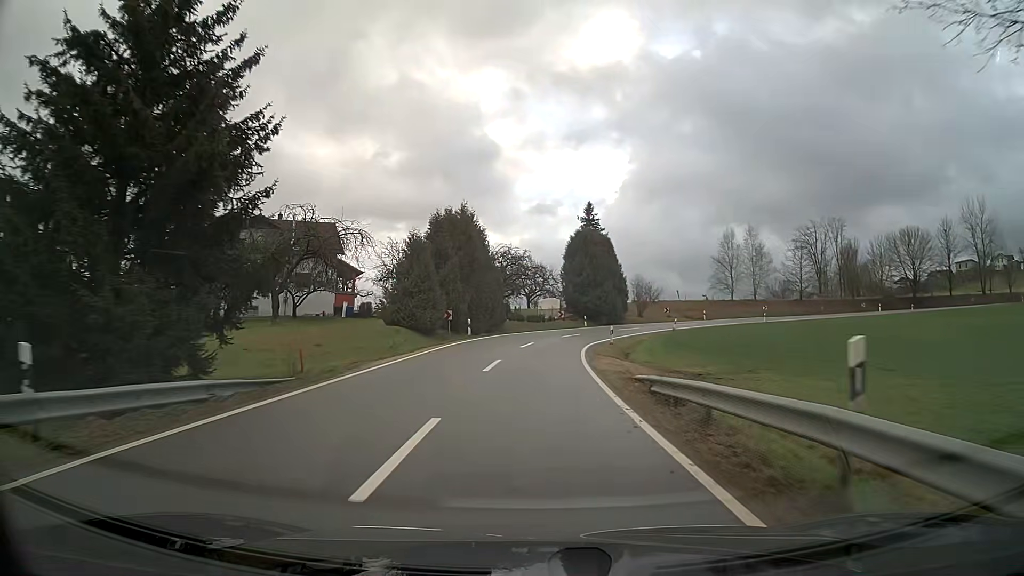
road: tertiary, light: Day
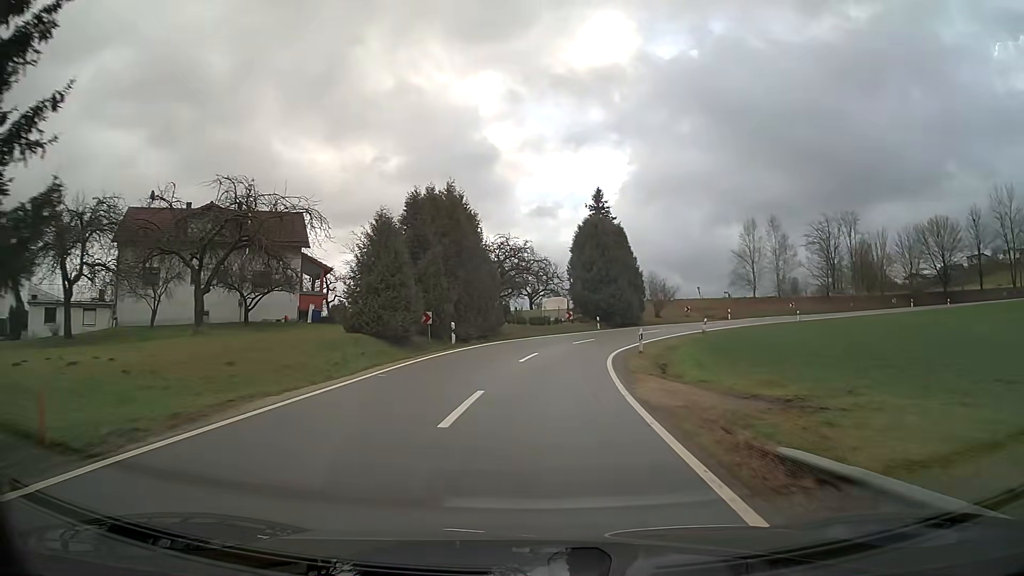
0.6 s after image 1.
(0.0, +8.4) m; +1°
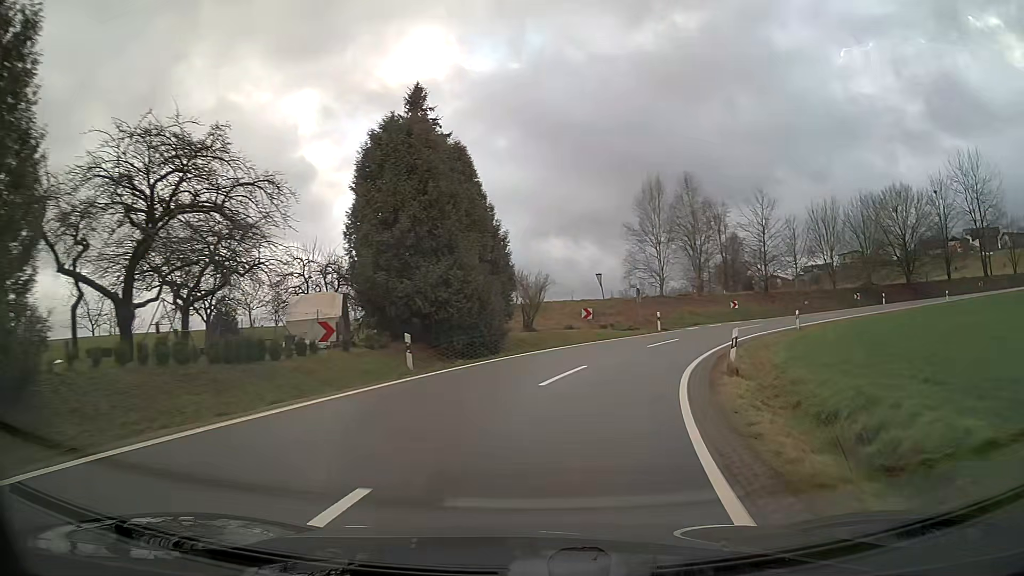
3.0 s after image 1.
(+3.4, +30.3) m; +17°
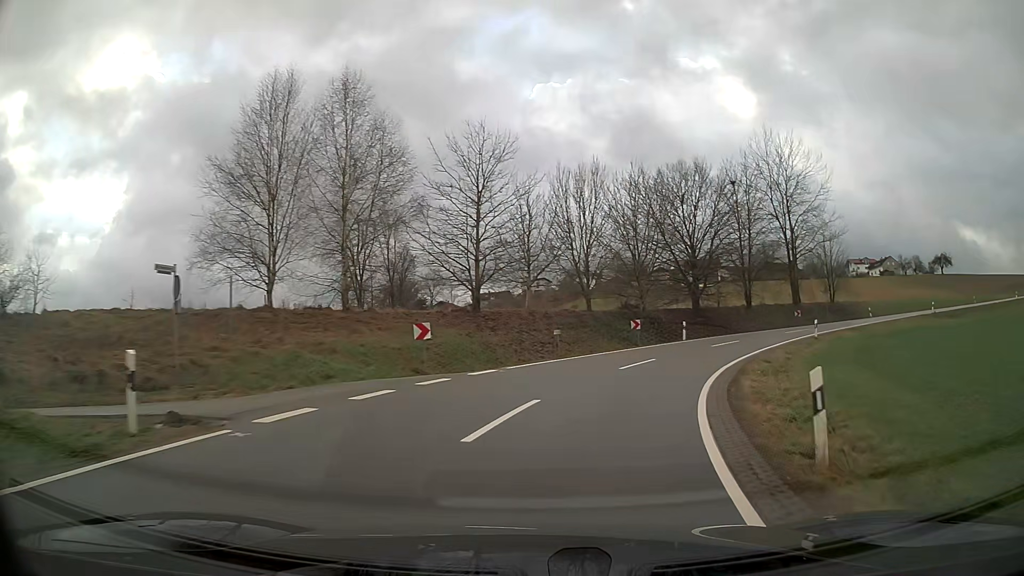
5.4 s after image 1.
(+6.8, +27.4) m; +29°
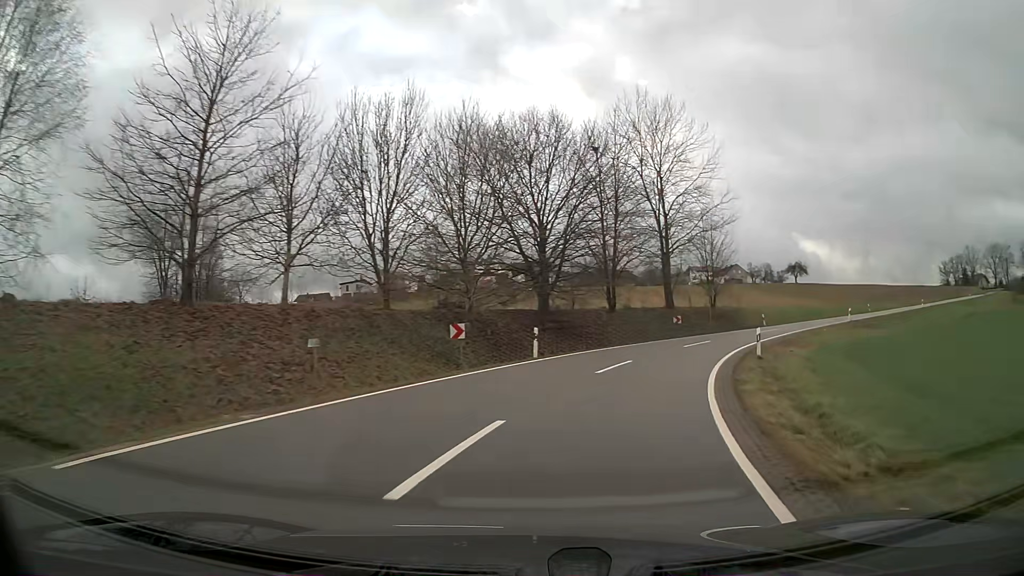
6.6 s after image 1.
(+1.8, +14.0) m; +15°
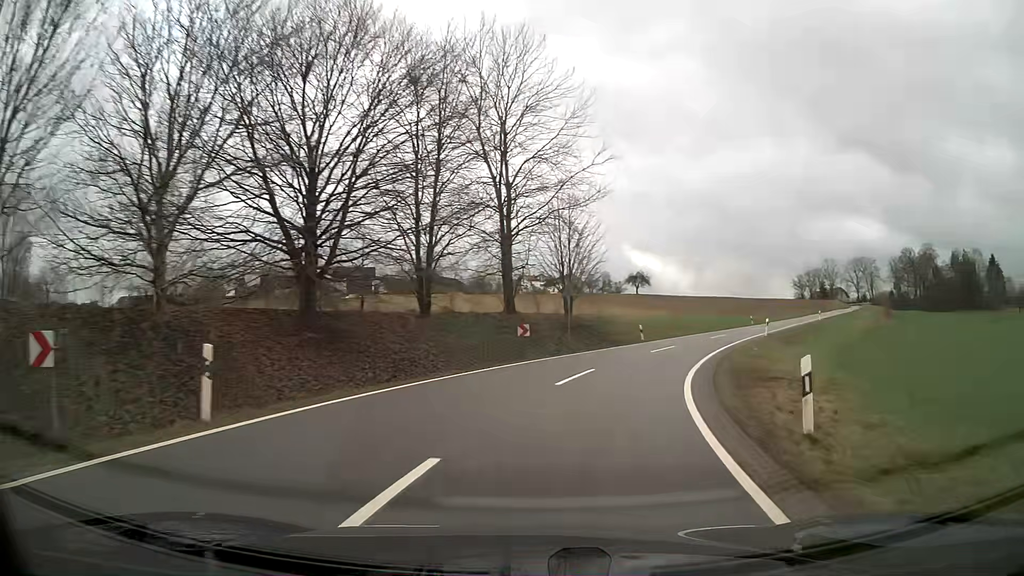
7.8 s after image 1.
(+1.9, +14.5) m; +15°
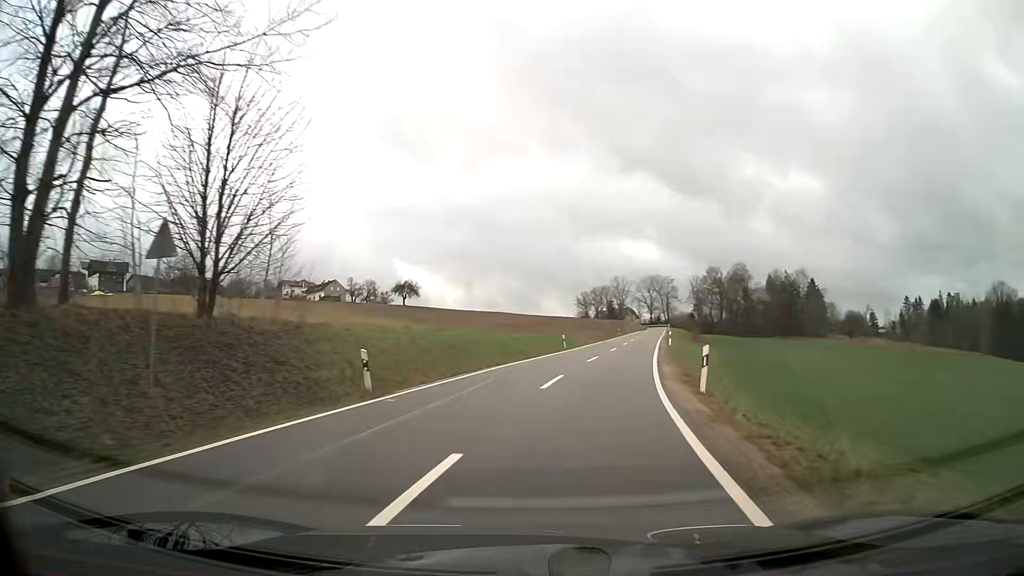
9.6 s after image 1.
(+3.9, +22.7) m; +18°
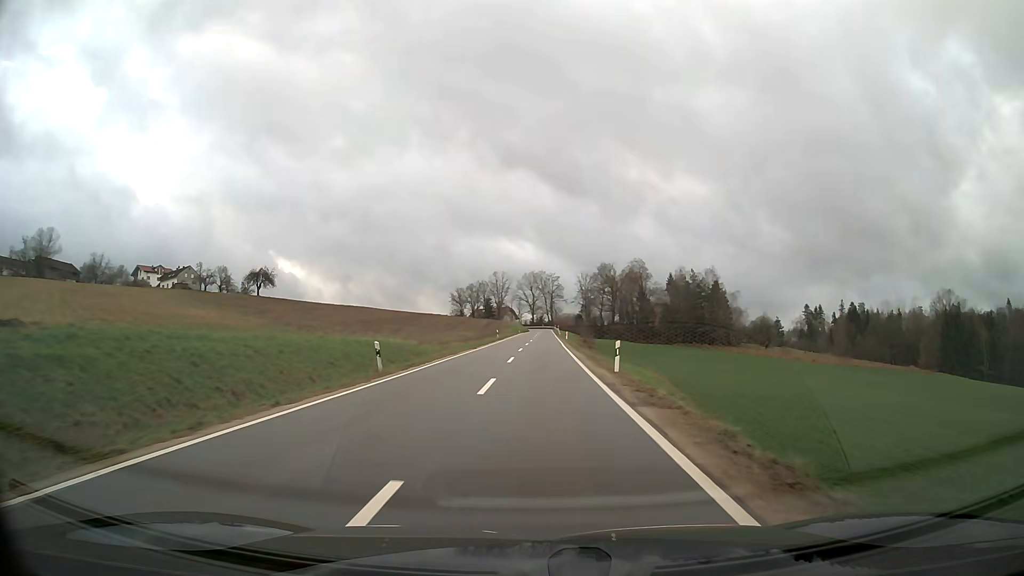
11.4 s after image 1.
(+2.5, +25.4) m; +9°
(0, +10) (0, +20) (0, +30) (0, +40) (0, +50) (+1, +60) (+1, +70) (+1, +80) (+1, +90) (+1, +100) m
